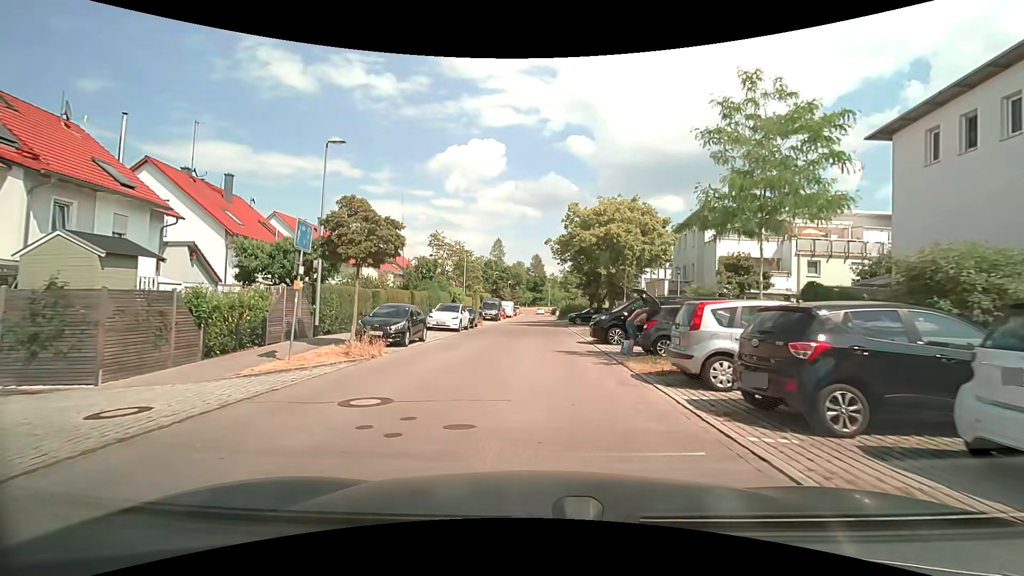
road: residential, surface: asphalt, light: Day
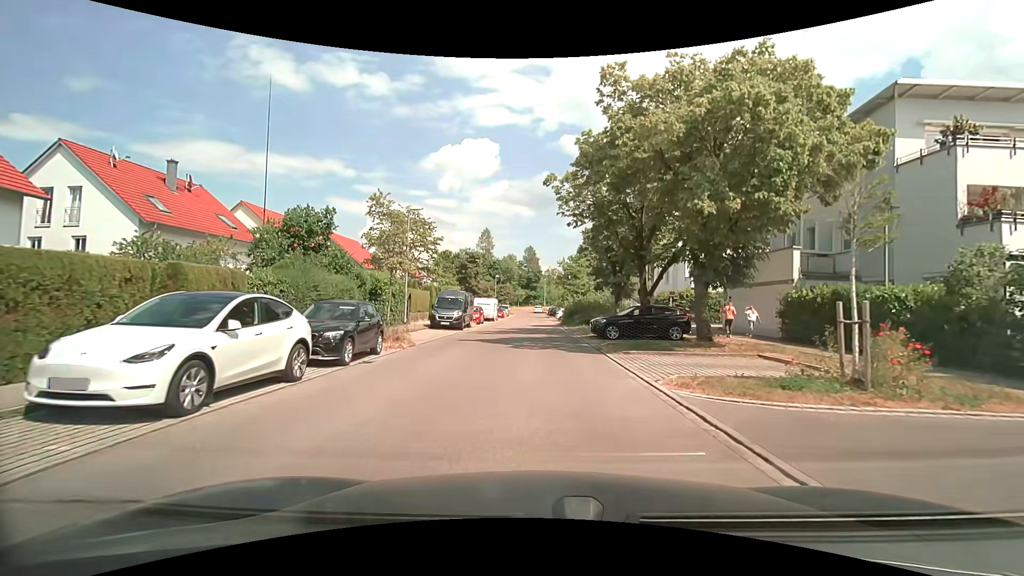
(0.0, +22.3) m; +1°
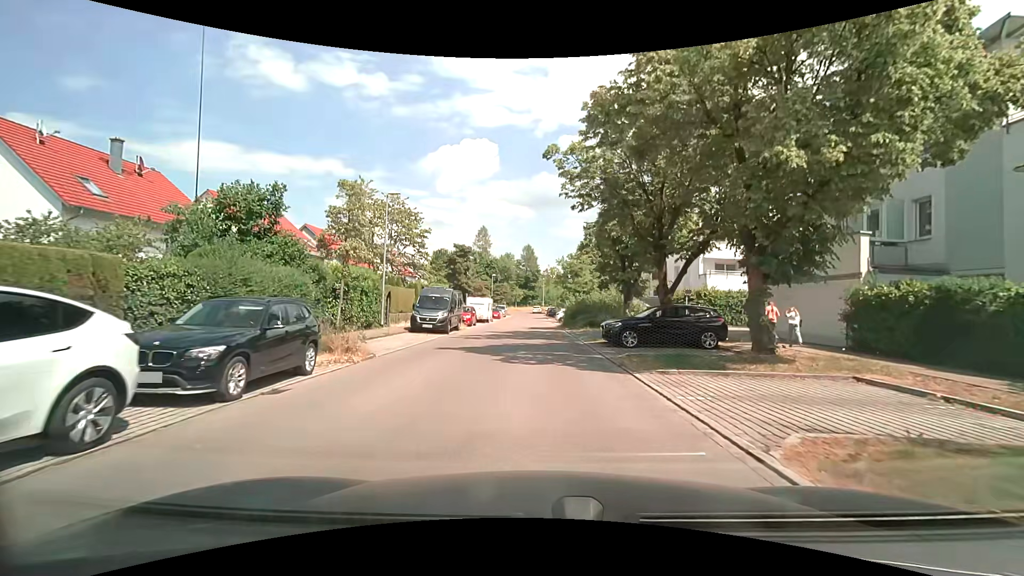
(0.0, +4.4) m; 0°
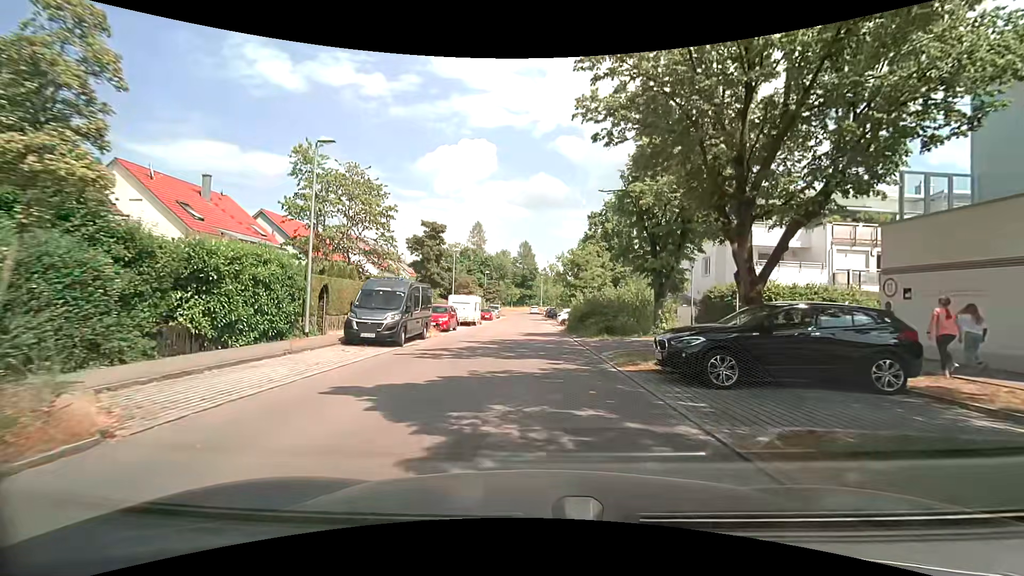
(0.0, +8.9) m; +1°
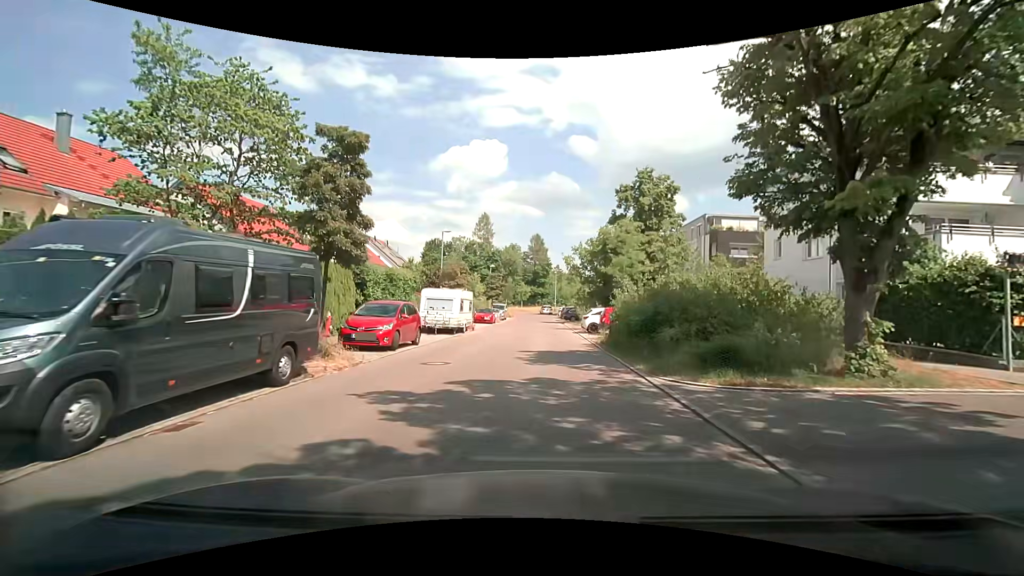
(-0.2, +13.3) m; -3°
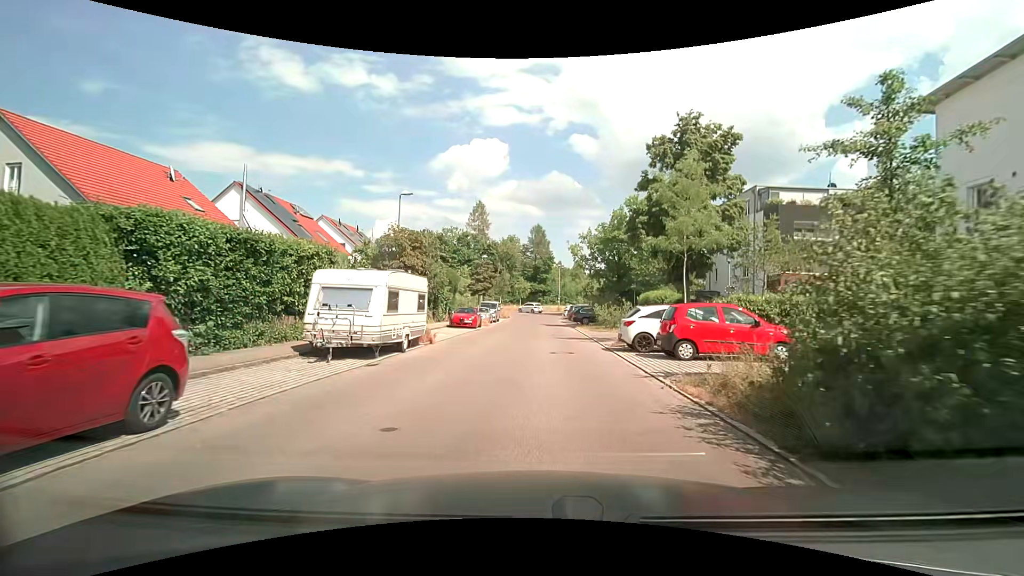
(+0.3, +13.3) m; +1°
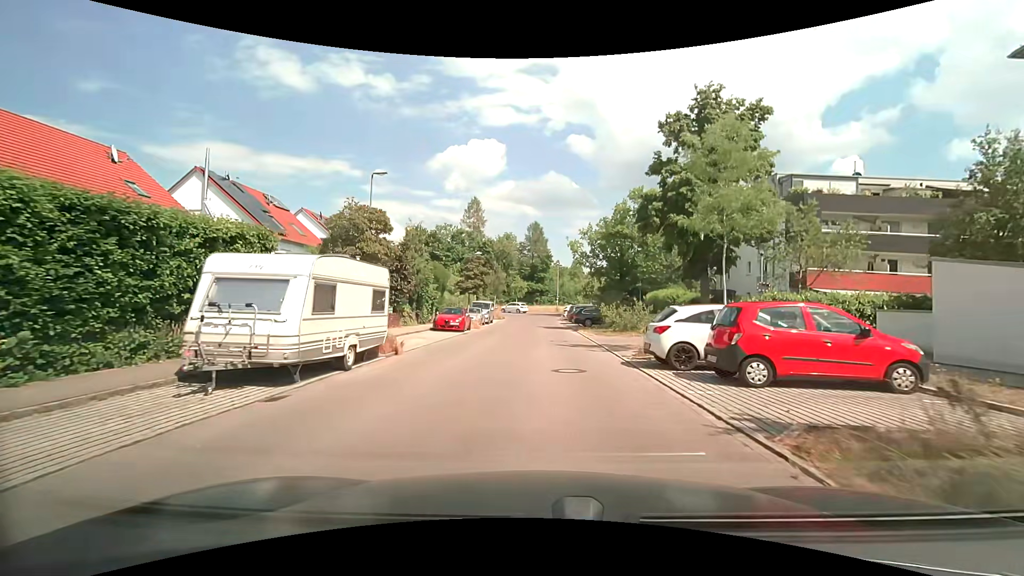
(0.0, +4.4) m; 0°
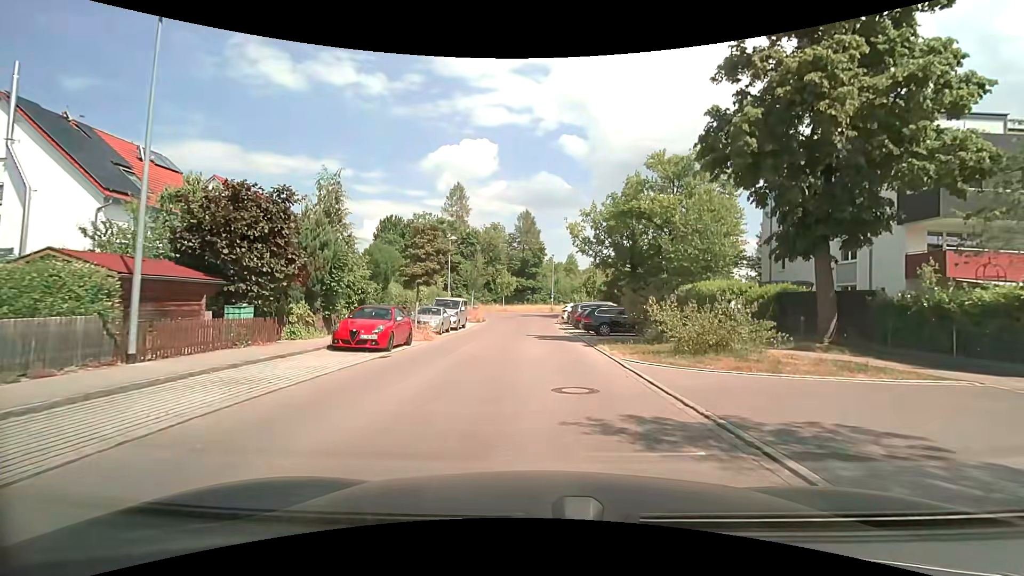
(+0.2, +13.2) m; +1°
